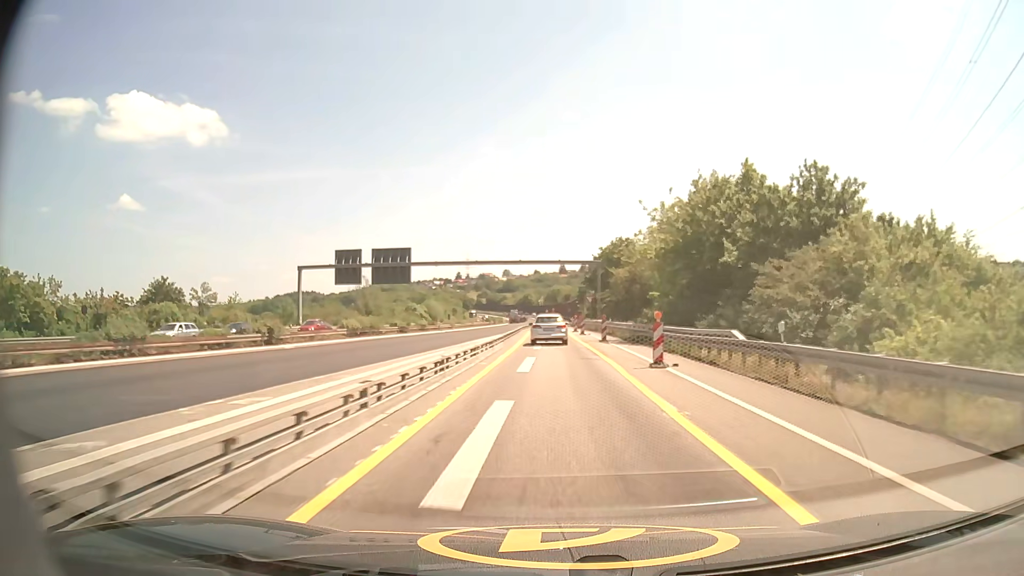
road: motorway_link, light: Day
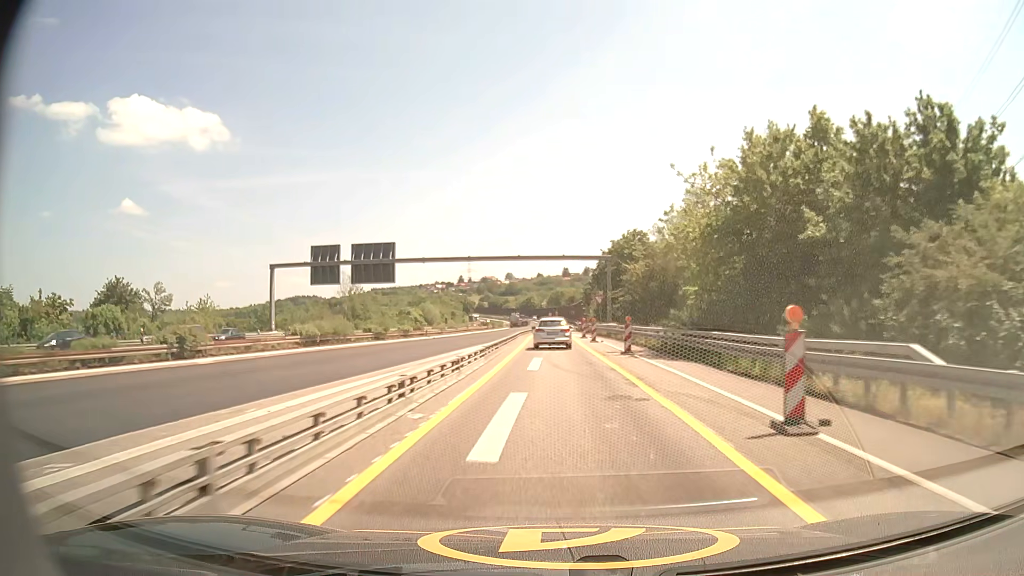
(0.0, +10.2) m; 0°
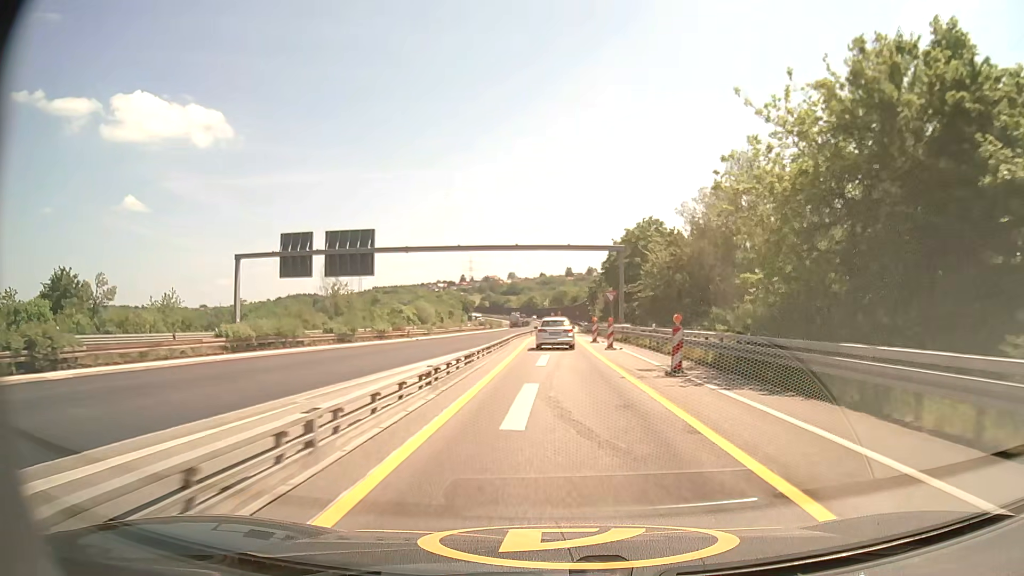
(0.0, +10.1) m; 0°
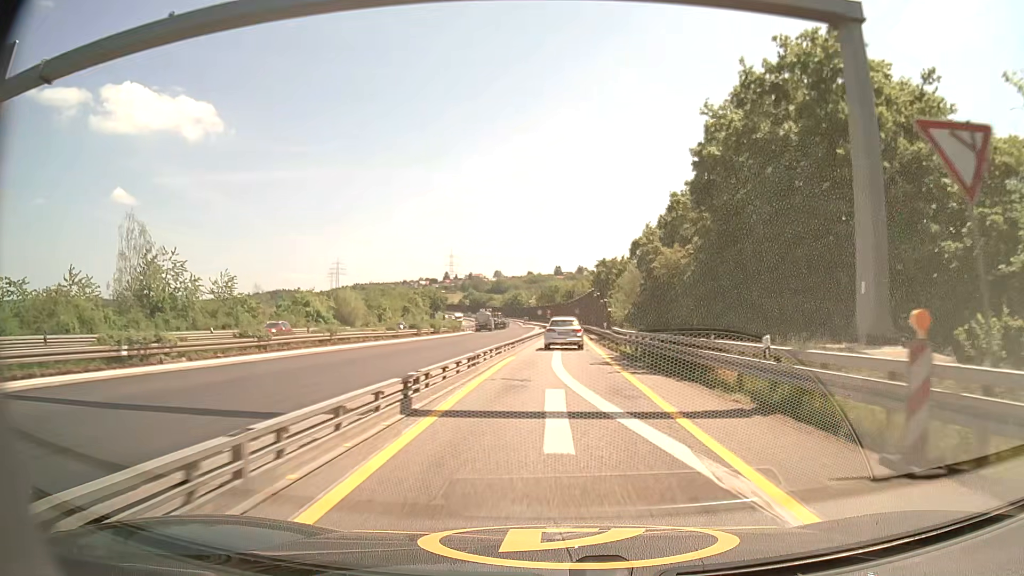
(0.0, +49.3) m; +1°
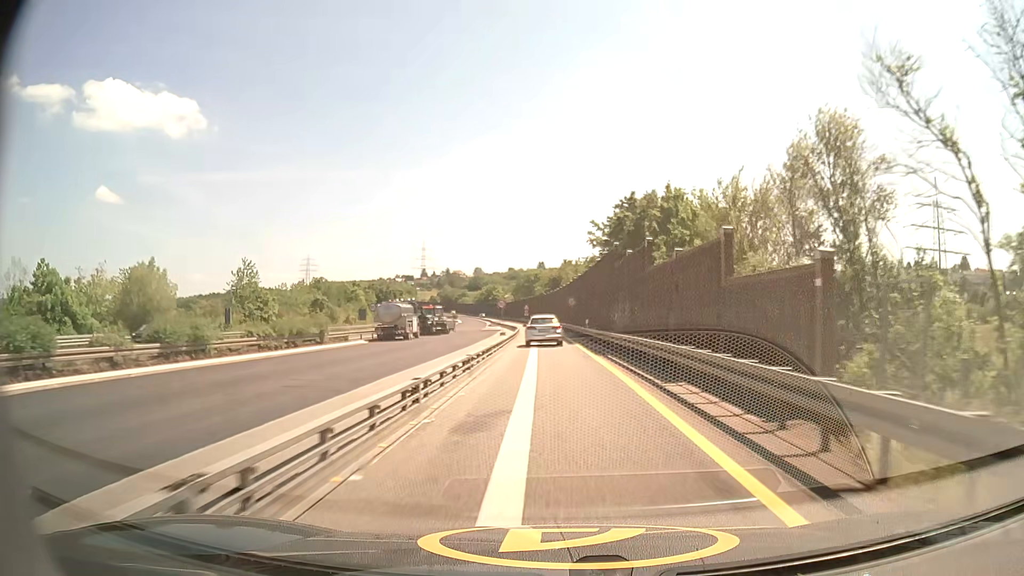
(+0.8, +49.5) m; +2°
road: motorway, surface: asphalt
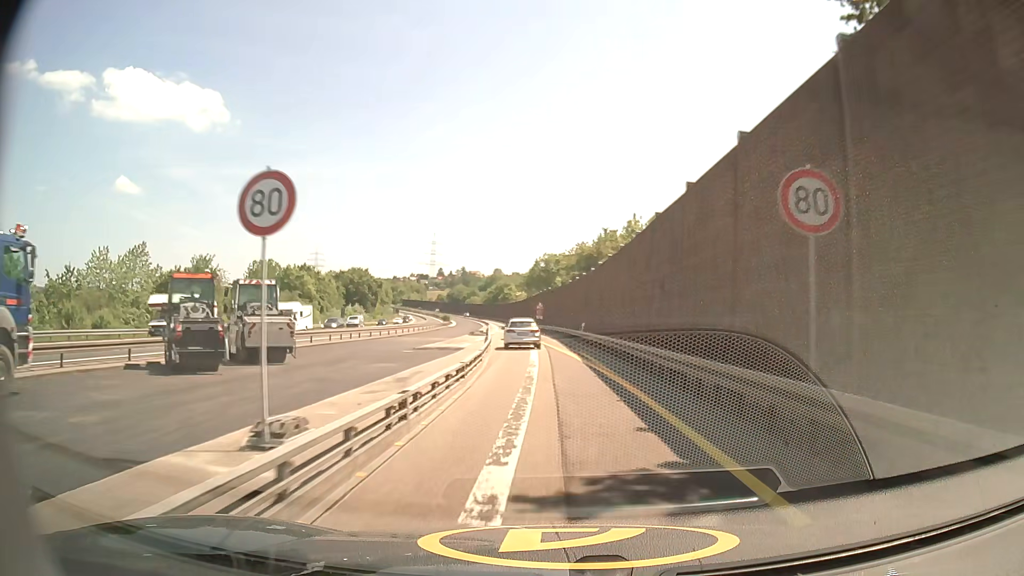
(-1.0, +49.2) m; -2°
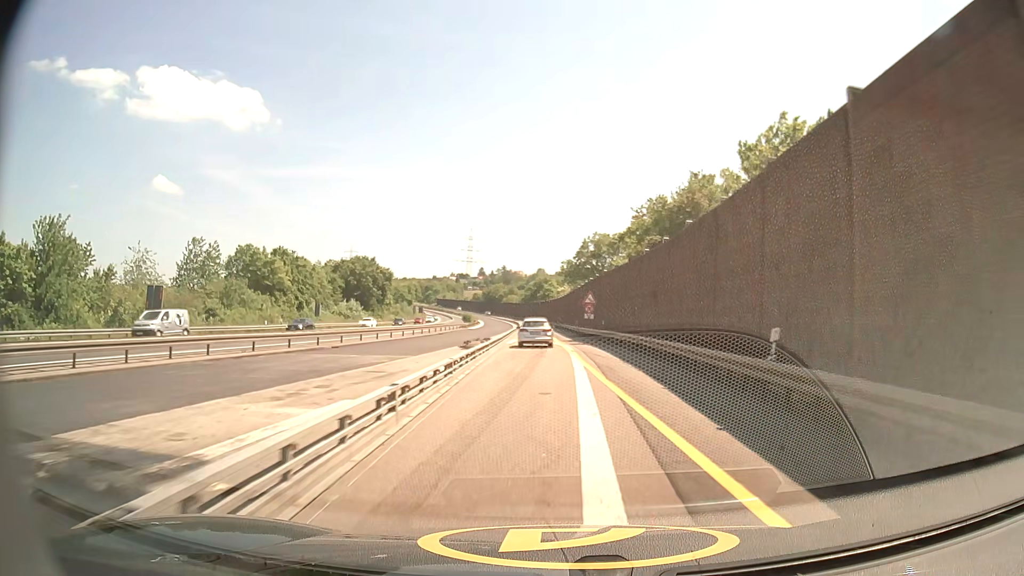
(-0.7, +29.7) m; -4°
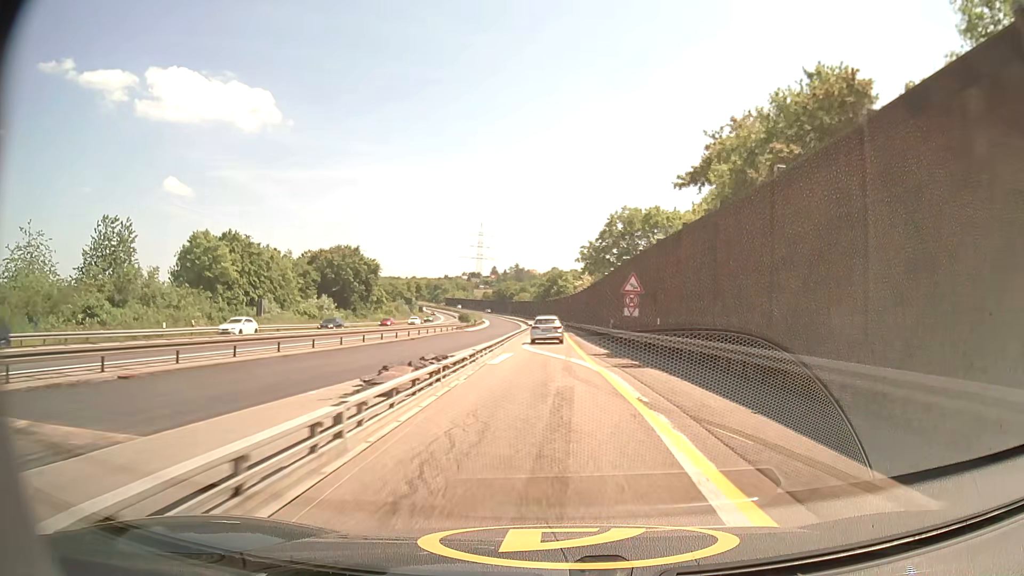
(-0.2, +20.2) m; -1°
(0, +10) (0, +20) (0, +30) (0, +40) (0, +50) (0, +60) (0, +70) (0, +80) (-1, +90) (-1, +100) m
